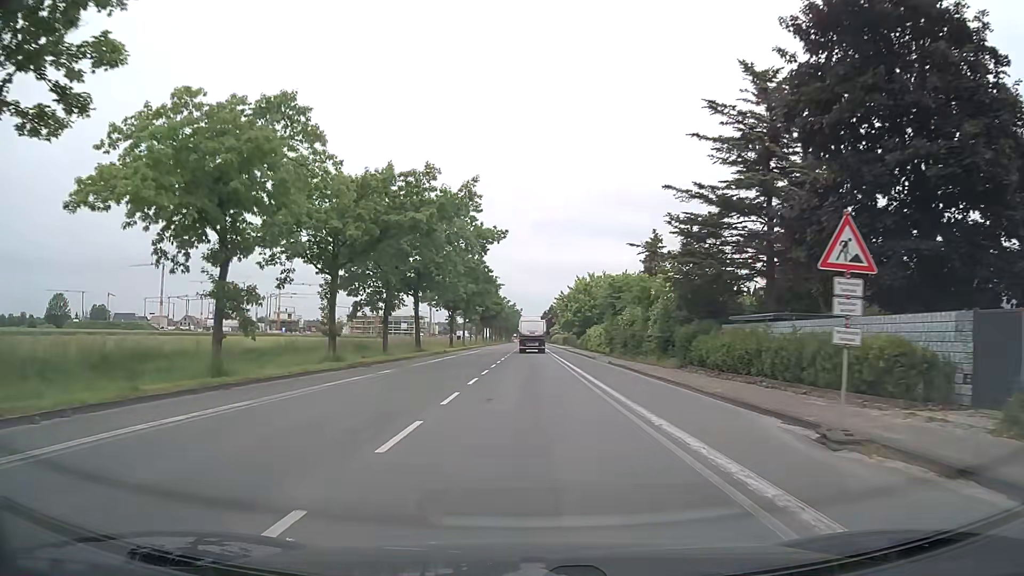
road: secondary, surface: asphalt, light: Day
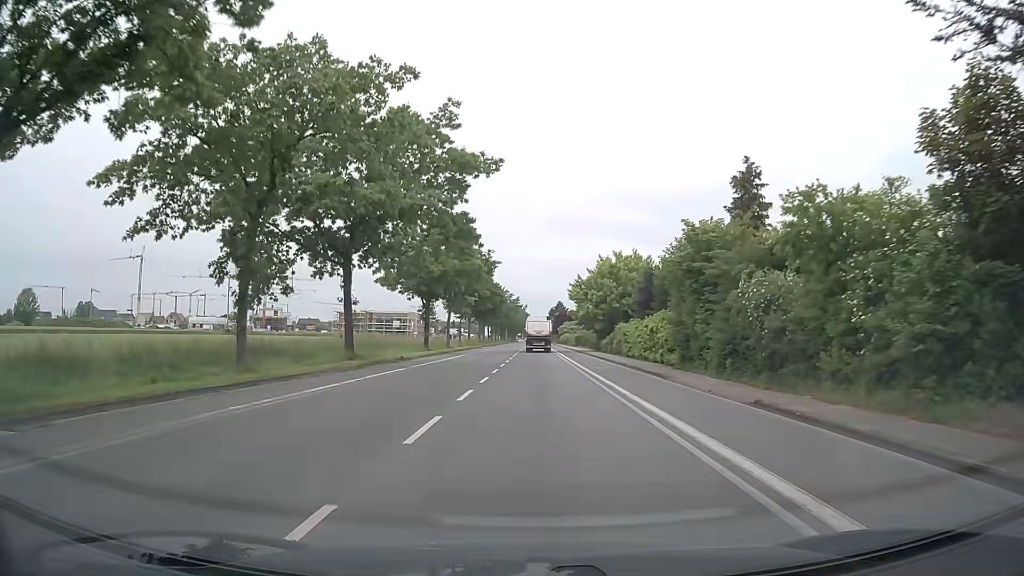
(-0.2, +23.4) m; -1°
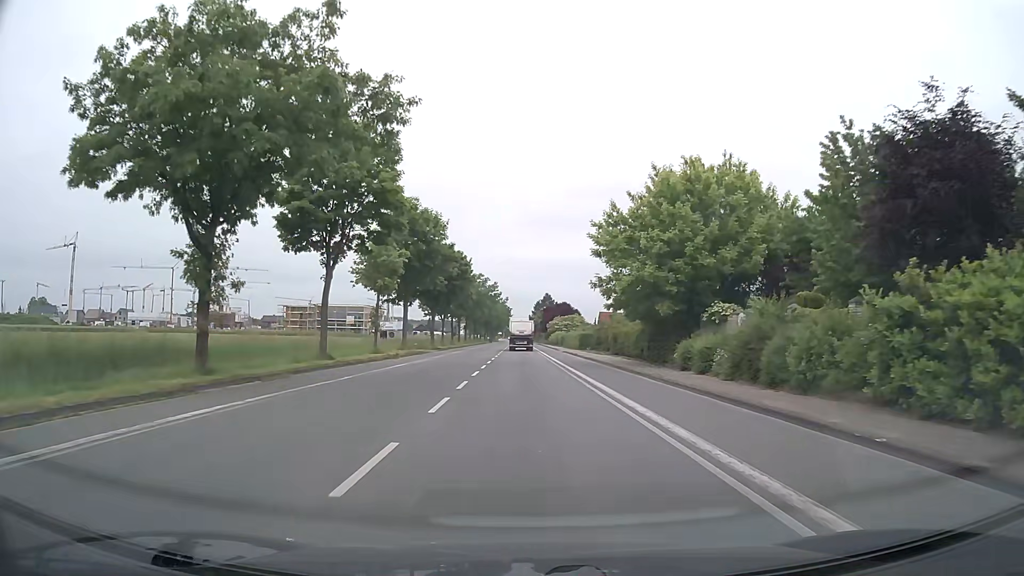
(+0.2, +38.9) m; +1°
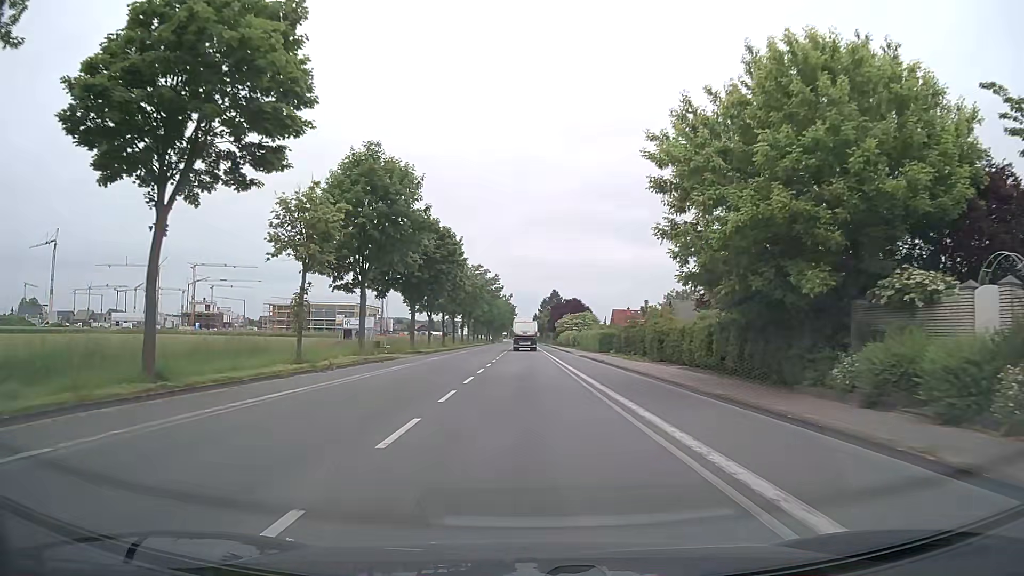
(0.0, +15.5) m; 0°
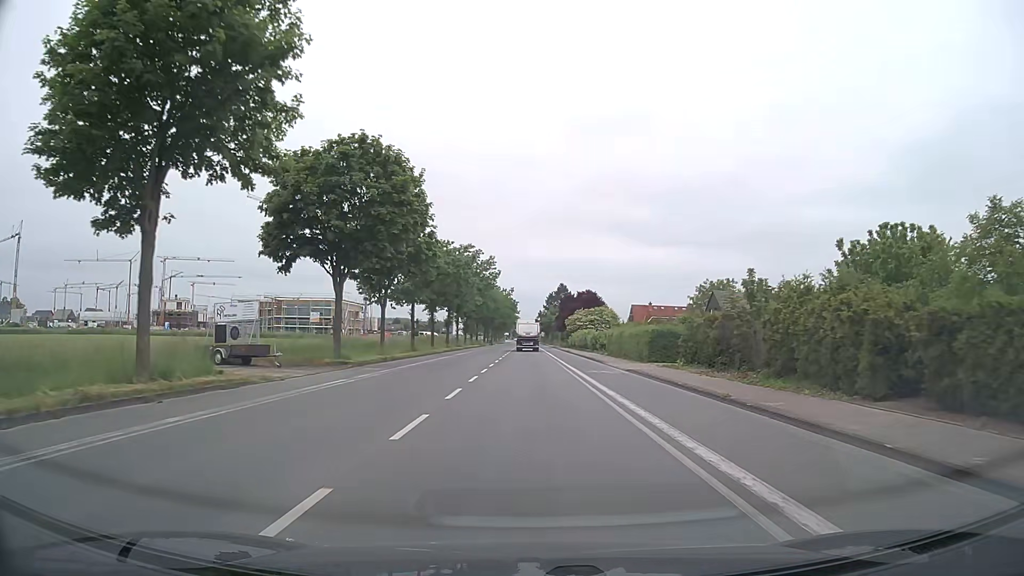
(-0.1, +23.3) m; 0°
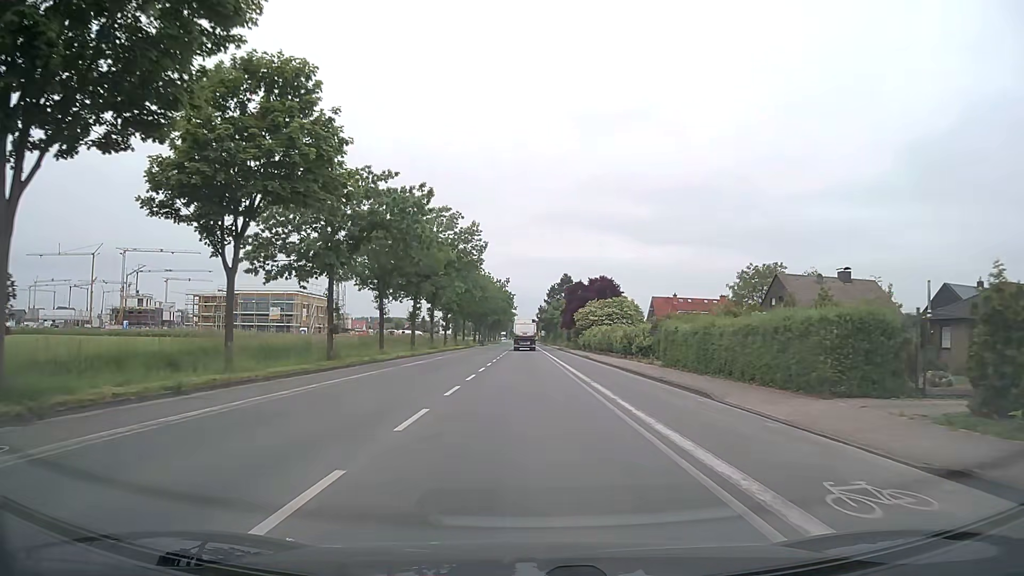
(0.0, +23.2) m; 0°
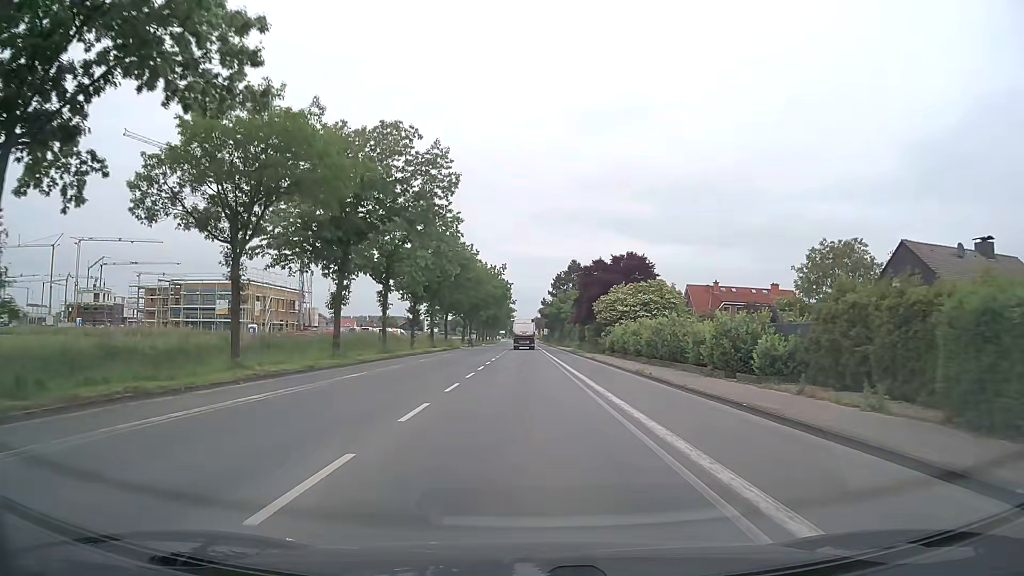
(+0.2, +23.2) m; 0°
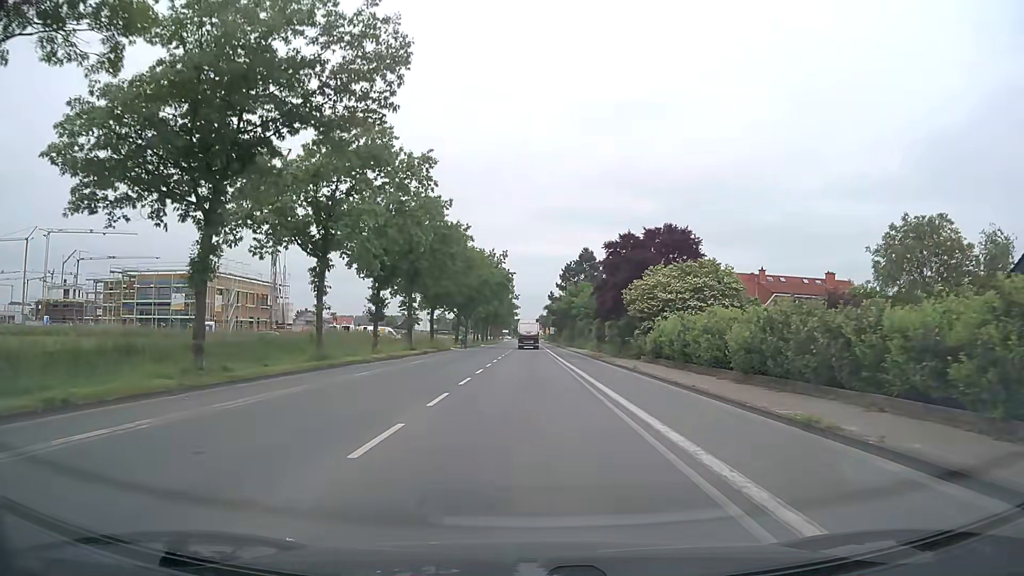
(-0.1, +15.5) m; -1°
(0, +10) (0, +20) (0, +30) (0, +40) (0, +50) (0, +60) (0, +70) (0, +80) (+1, +90) (+1, +100) m
